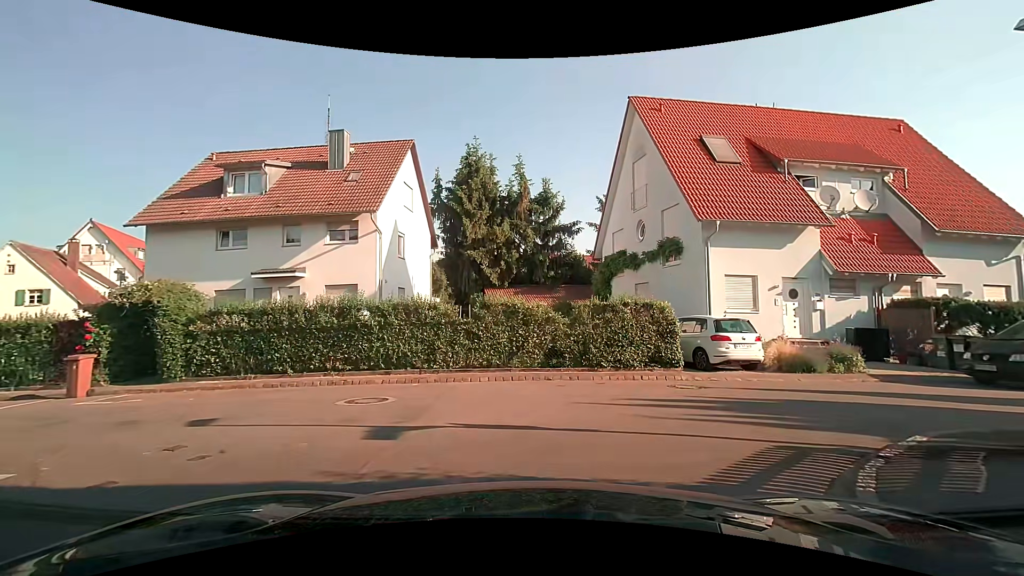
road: residential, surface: asphalt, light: Day
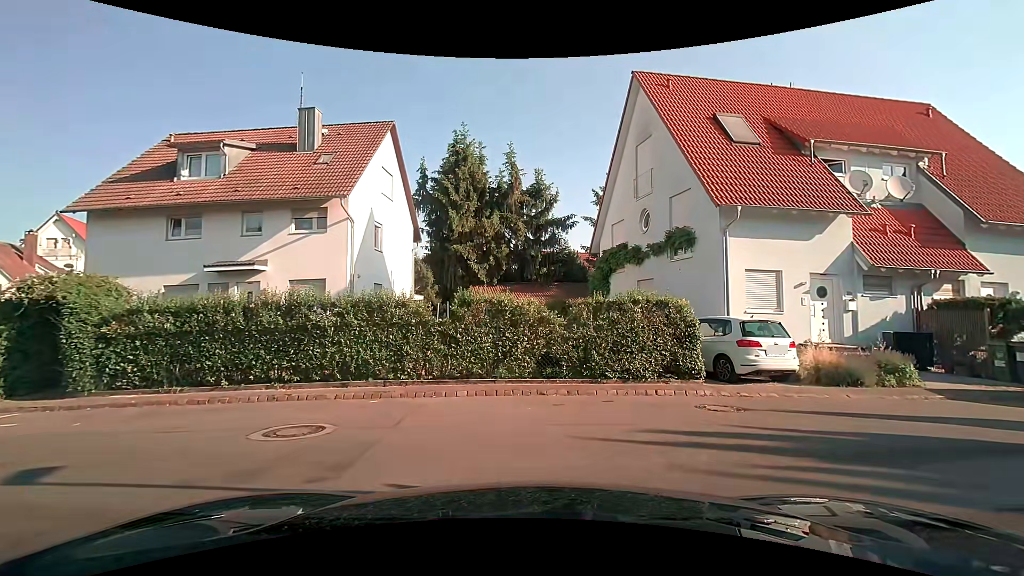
(0.0, +2.3) m; +1°
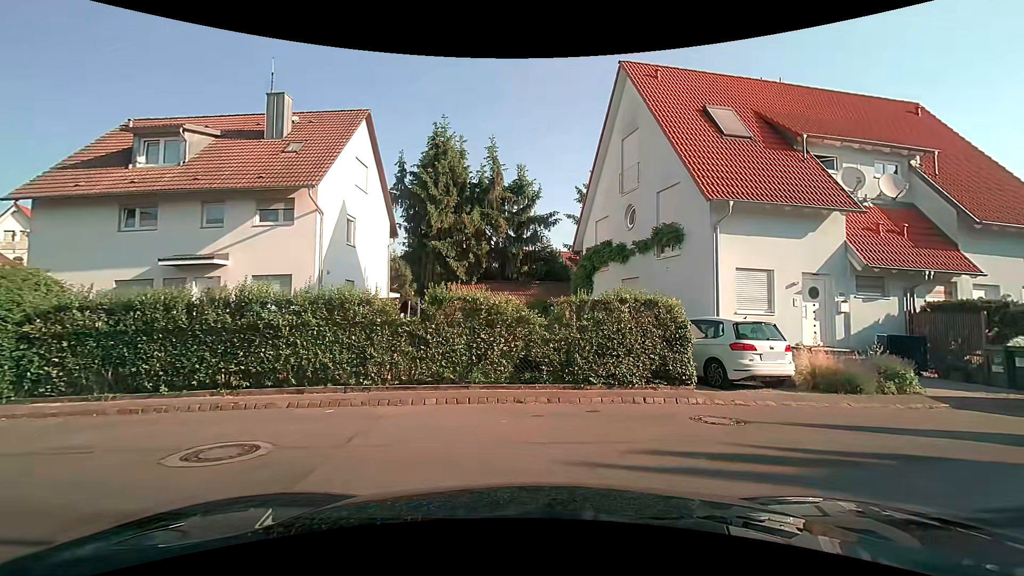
(0.0, +1.0) m; +3°
